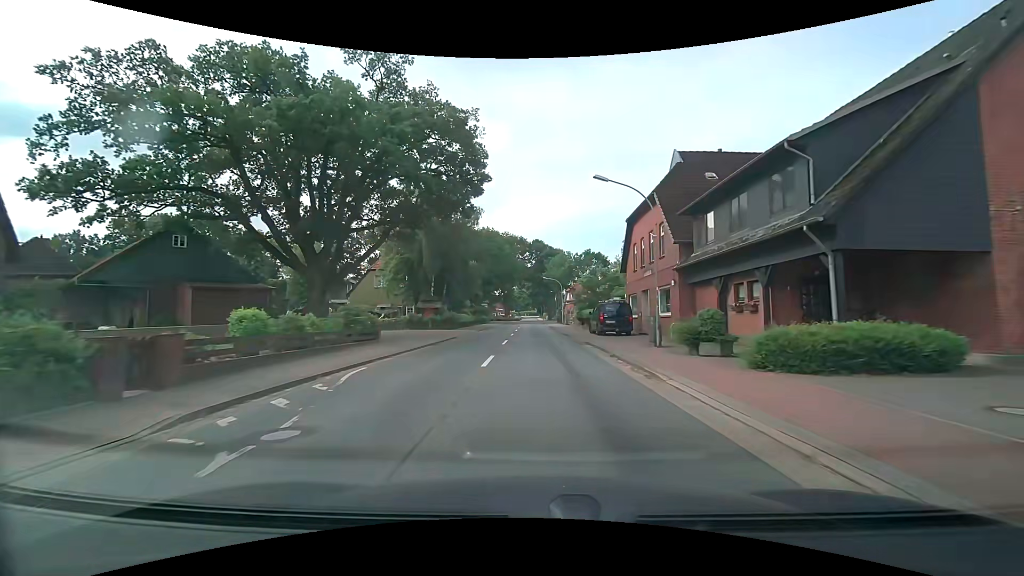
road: secondary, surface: asphalt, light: Day
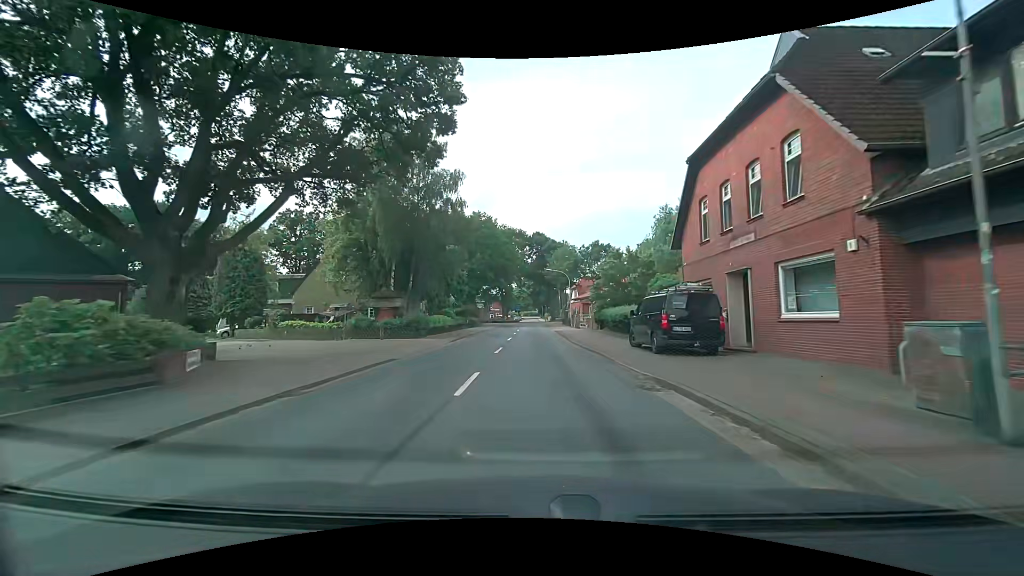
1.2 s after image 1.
(0.0, +13.2) m; 0°
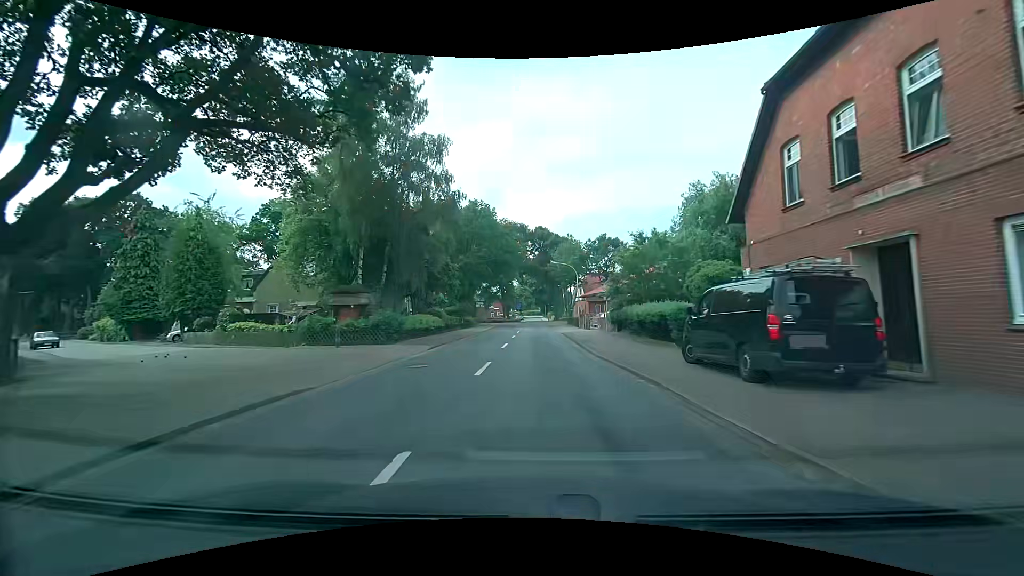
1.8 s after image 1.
(0.0, +6.5) m; -1°
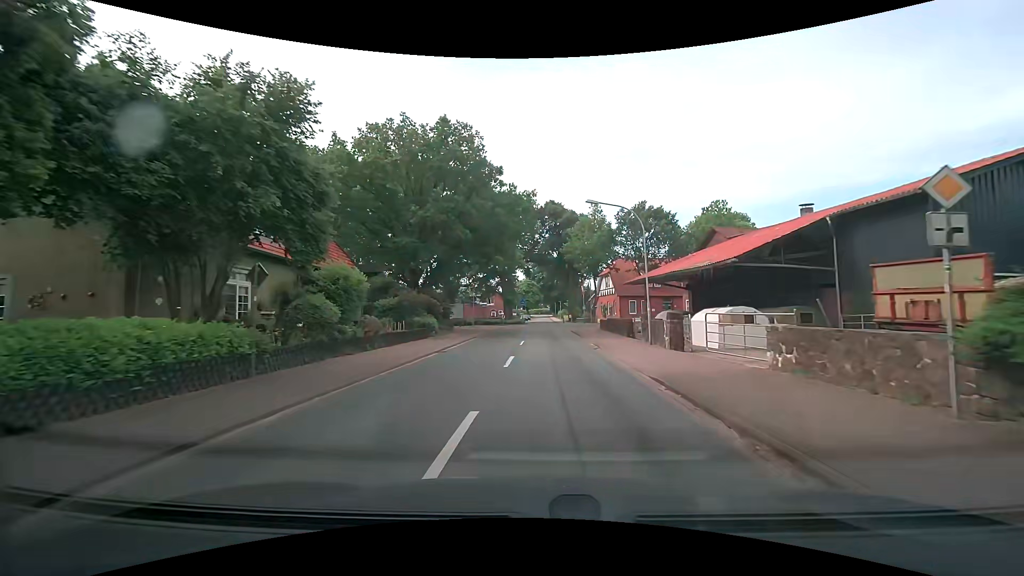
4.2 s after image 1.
(-0.1, +24.9) m; 0°
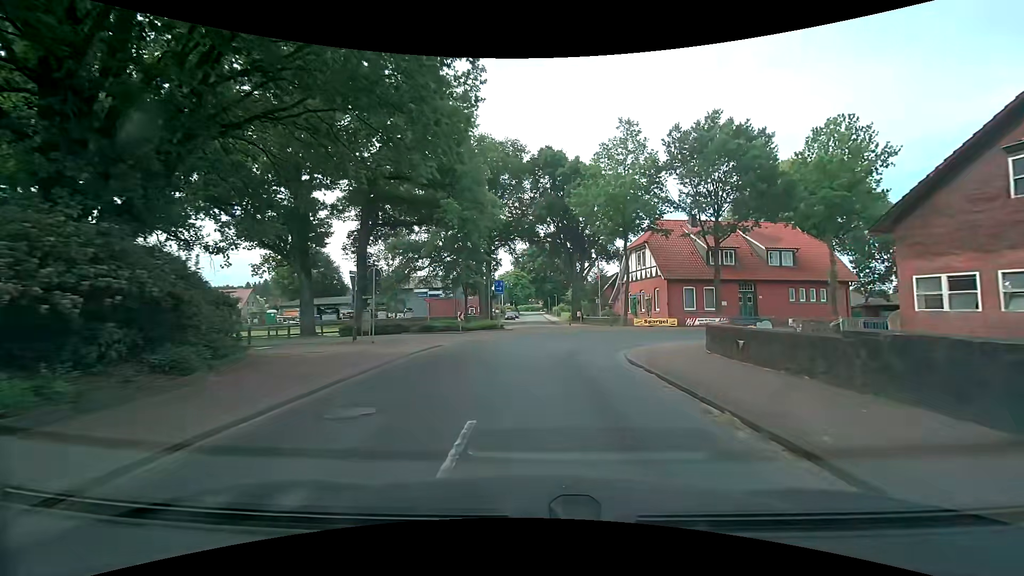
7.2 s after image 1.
(+0.1, +27.6) m; +1°
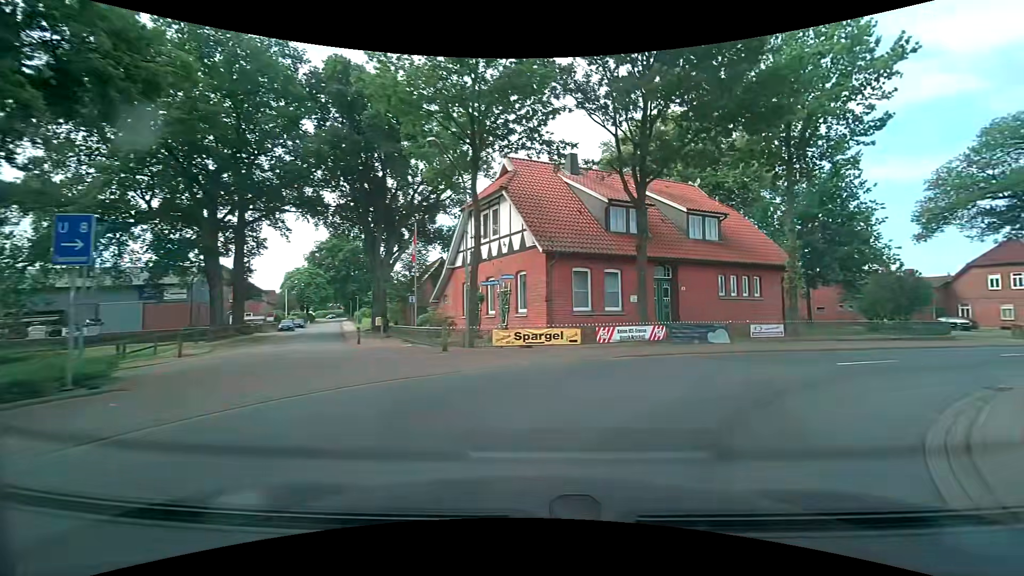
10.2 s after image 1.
(+1.4, +20.4) m; +20°
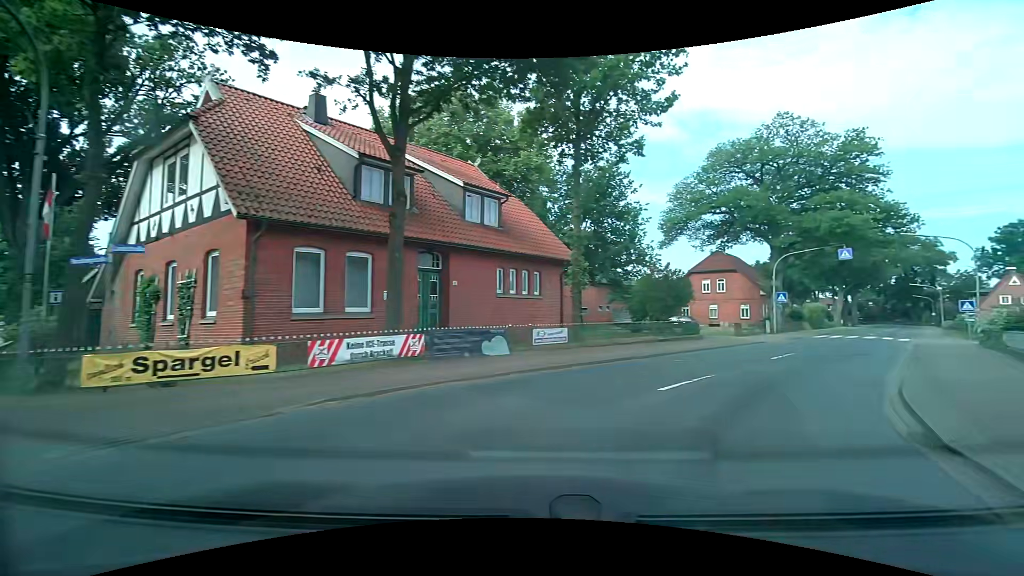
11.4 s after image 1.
(+1.2, +6.5) m; +23°
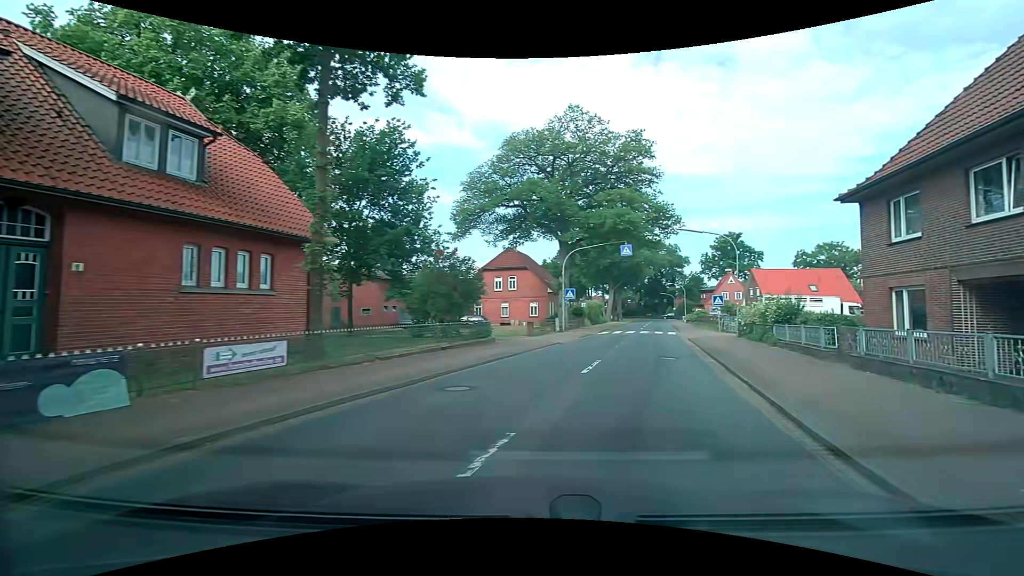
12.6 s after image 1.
(+1.3, +6.2) m; +23°
(+2, +10) (+4, +19) (+7, +29) (+10, +39) (+13, +48) (+15, +58) (+18, +68) (+21, +77) (+24, +87) (+26, +96) m
